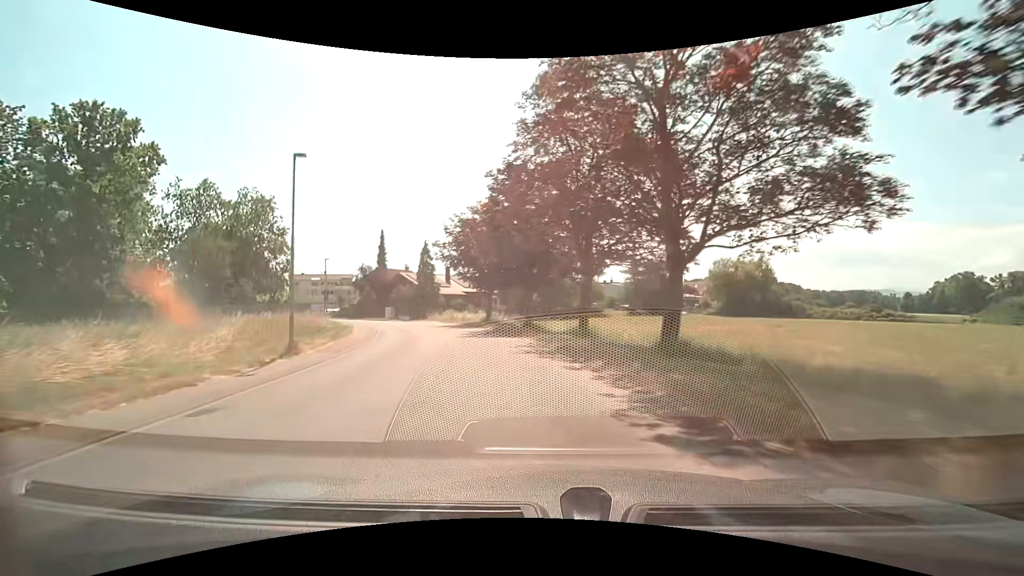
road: unclassified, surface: asphalt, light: Day
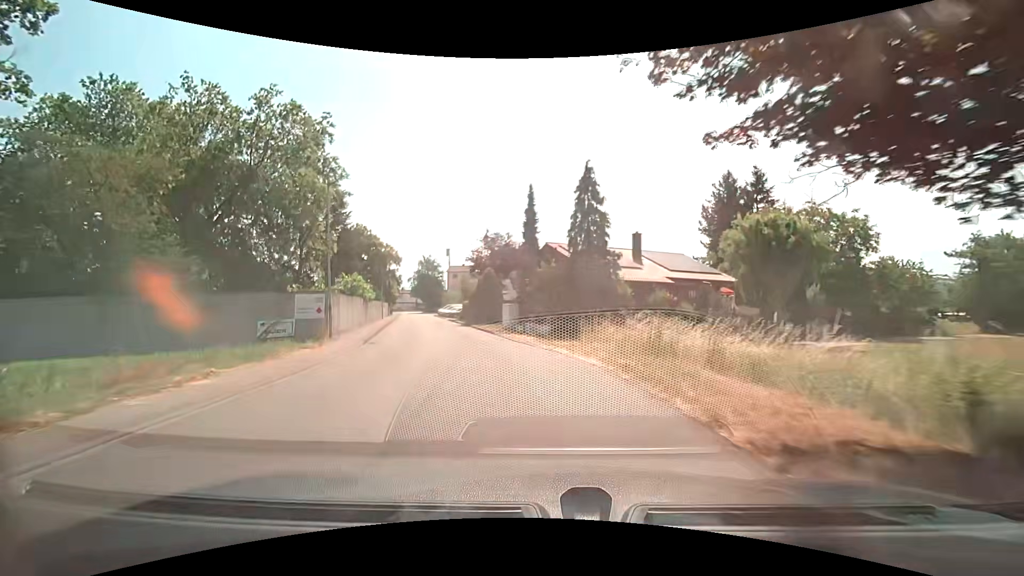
(-6.2, +34.3) m; -21°
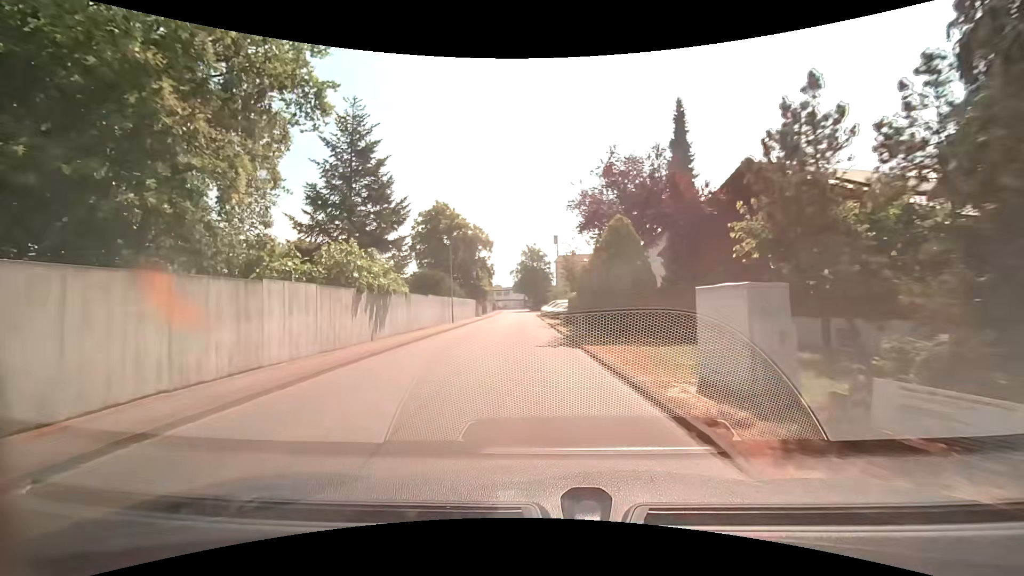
(-2.5, +20.7) m; -13°
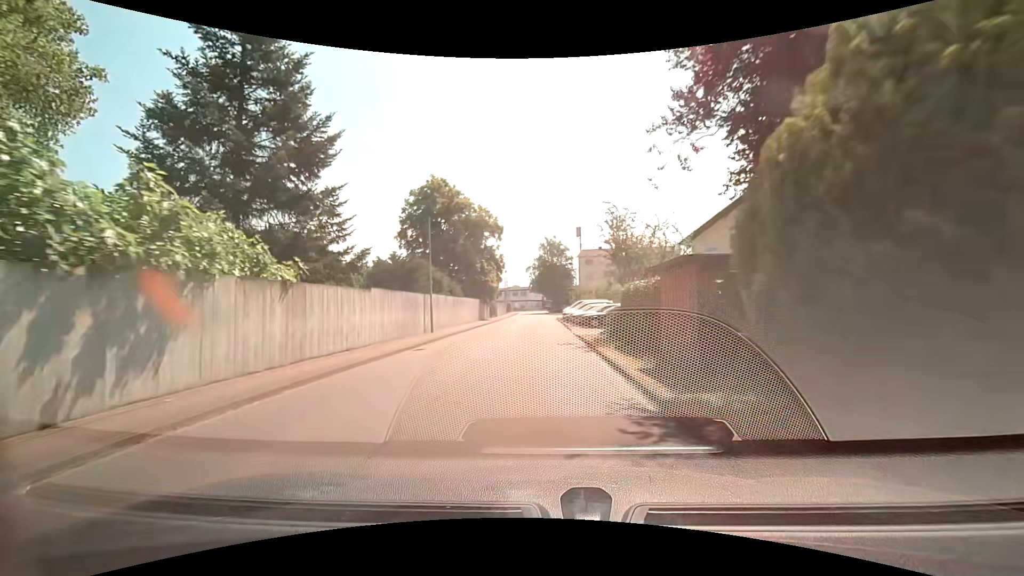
(-0.3, +13.6) m; -2°
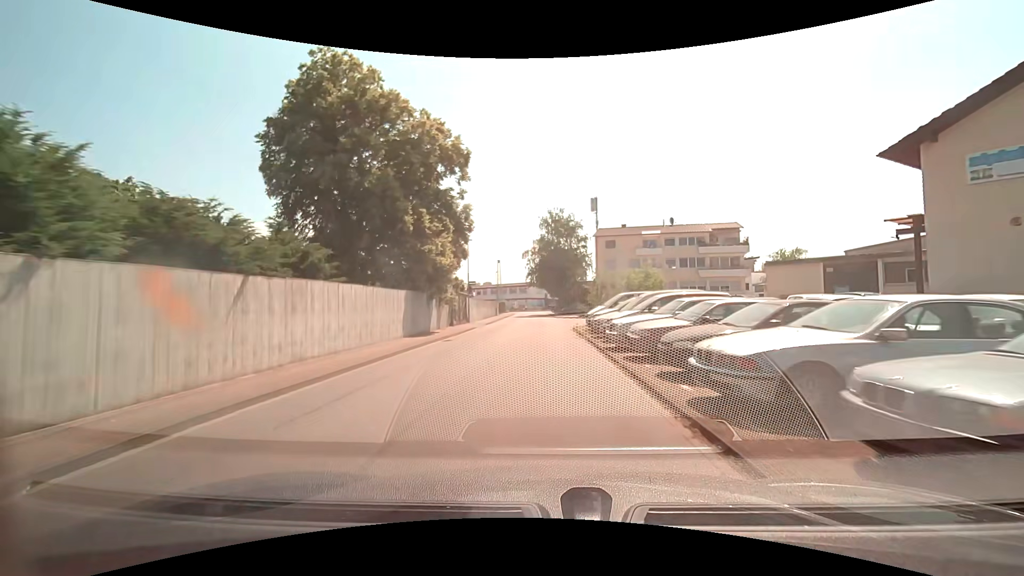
(0.0, +26.1) m; 0°
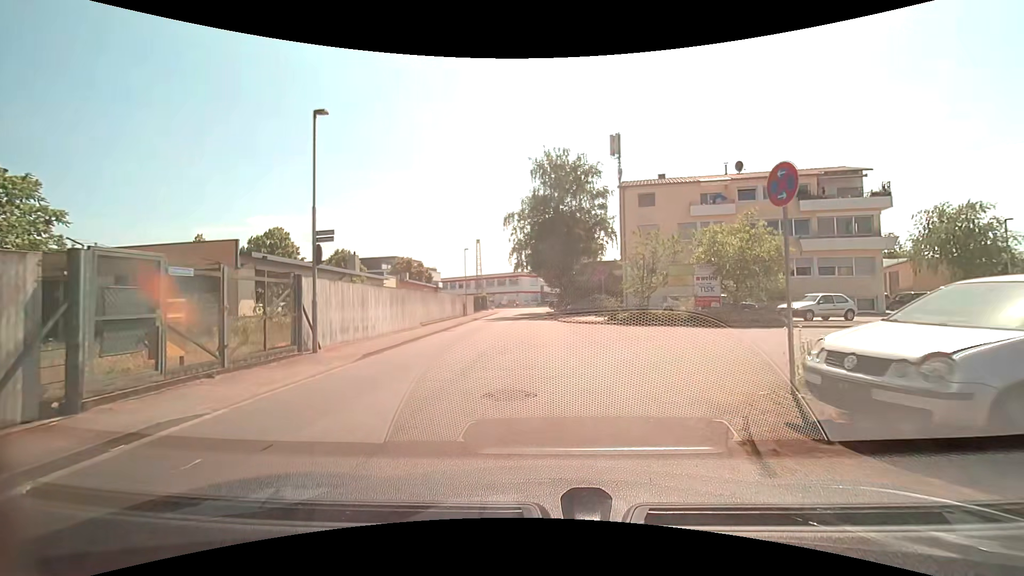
(+0.2, +25.0) m; +1°
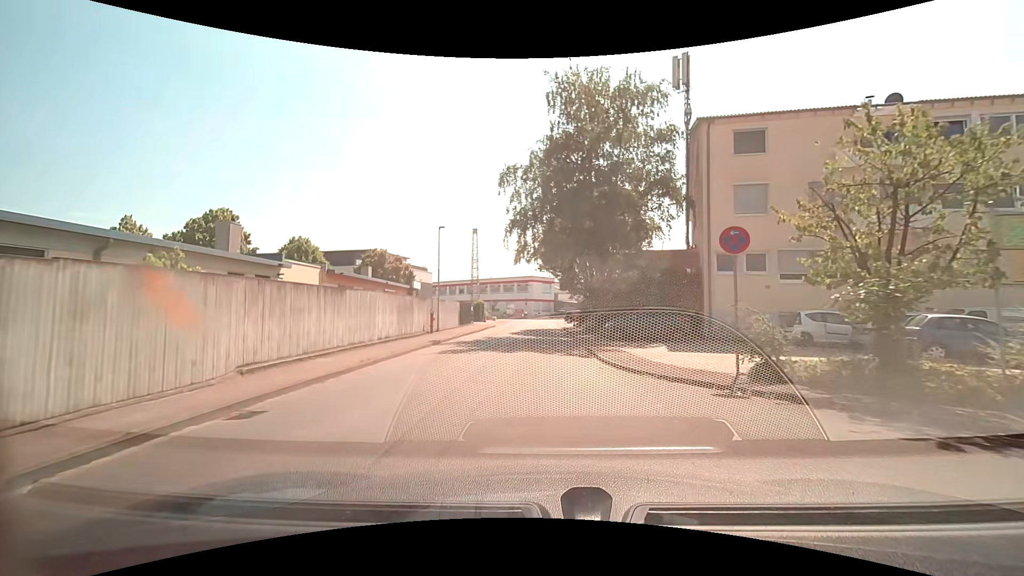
(-0.5, +17.9) m; -2°
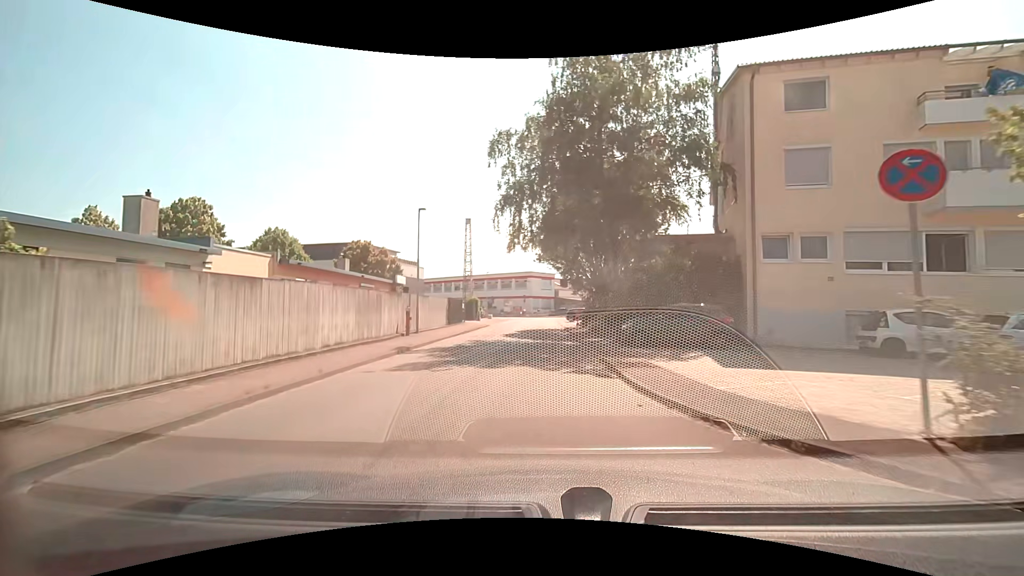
(0.0, +5.0) m; 0°
